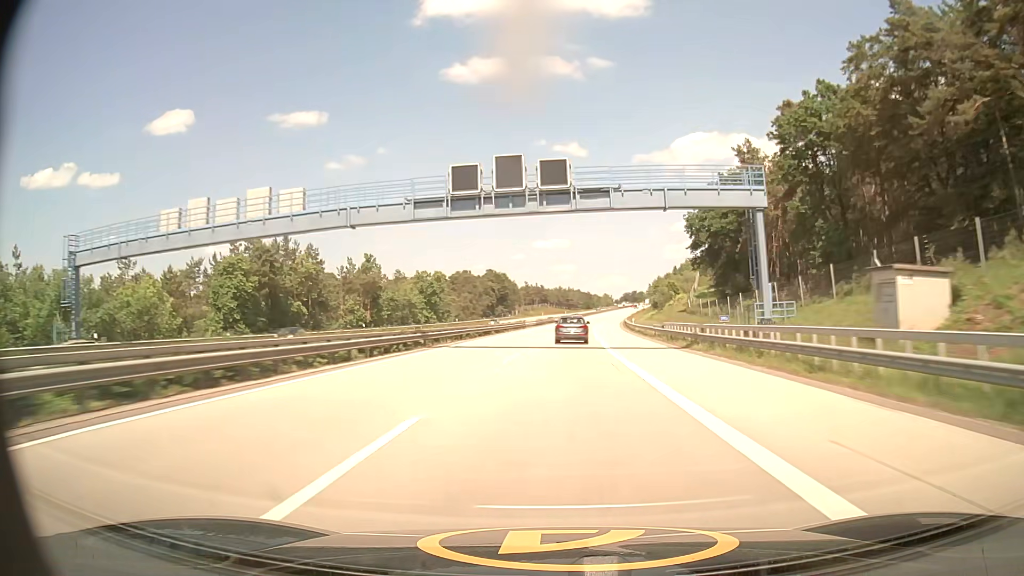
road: motorway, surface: asphalt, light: Day
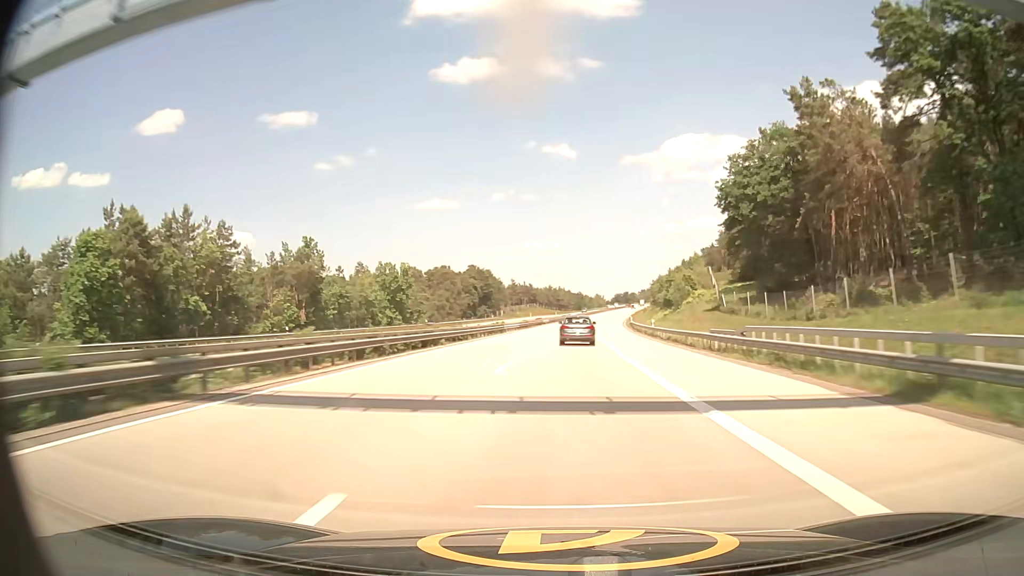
(+0.2, +22.1) m; +1°
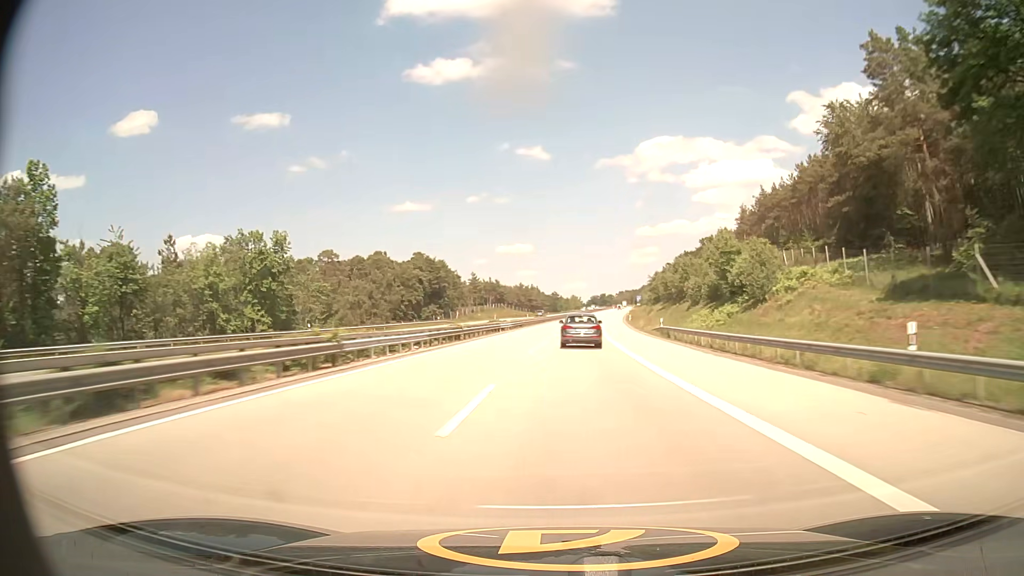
(+0.9, +44.4) m; +2°
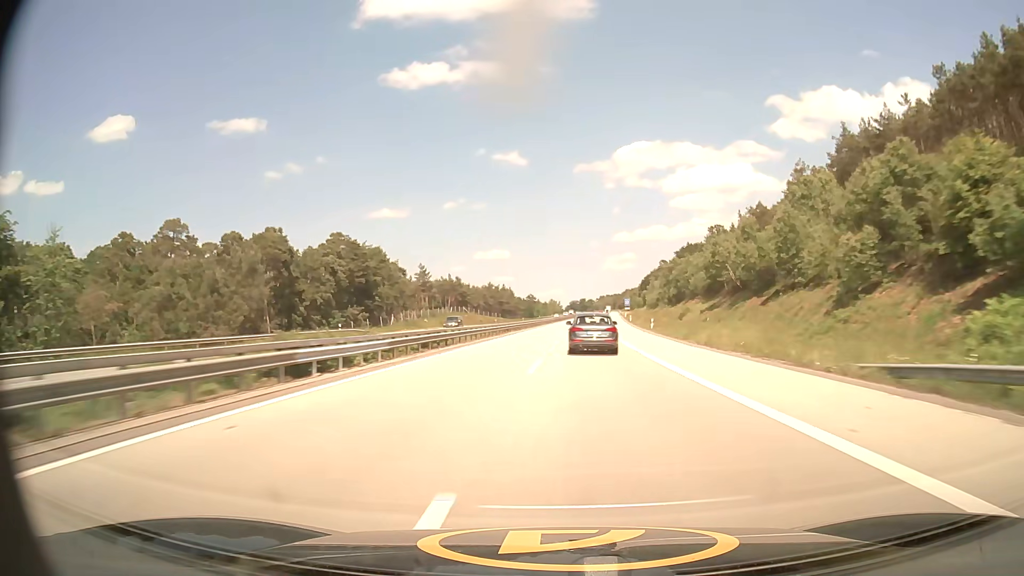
(+0.8, +44.6) m; +2°
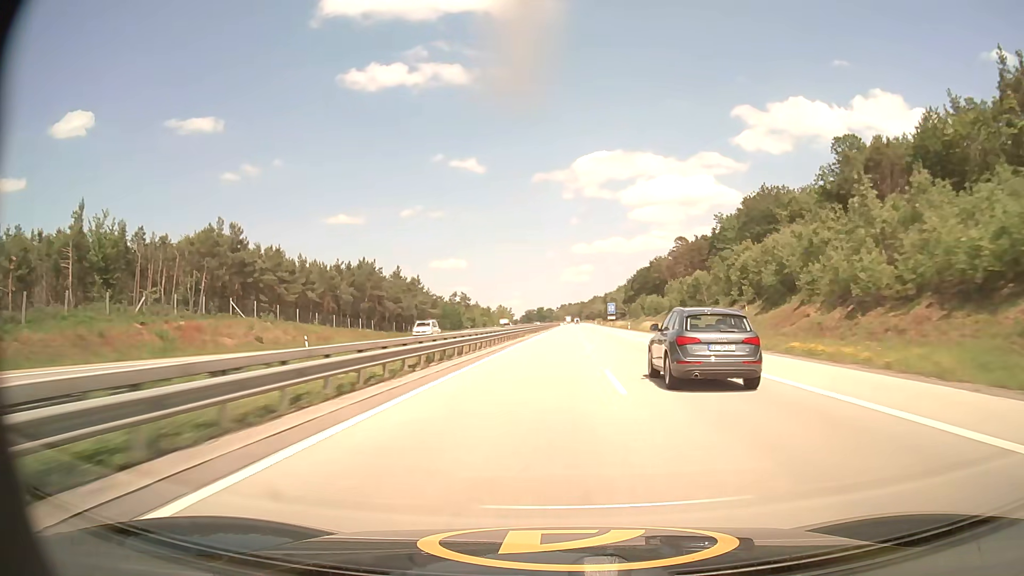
(+4.0, +111.4) m; +4°
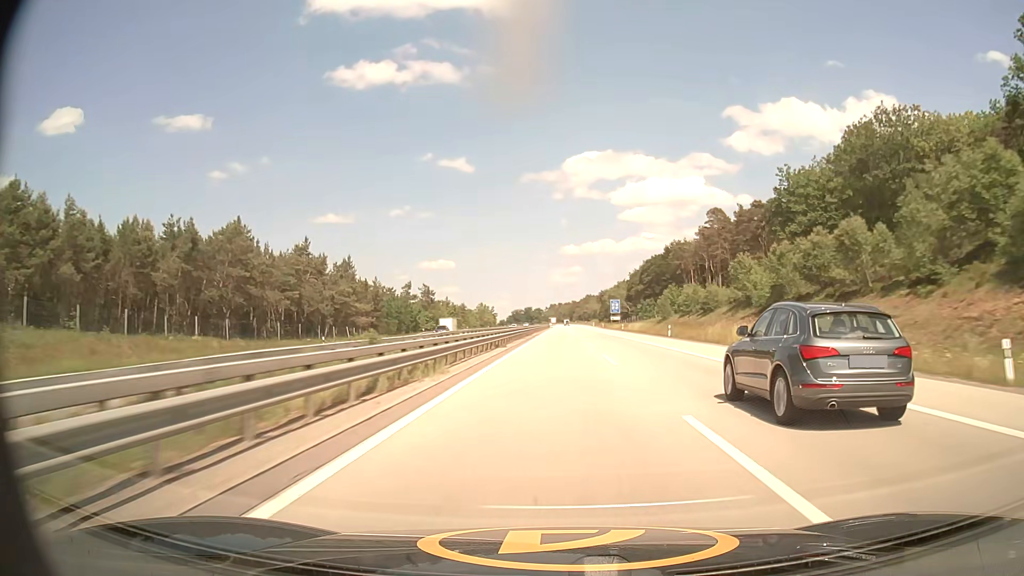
(+0.4, +44.4) m; +1°
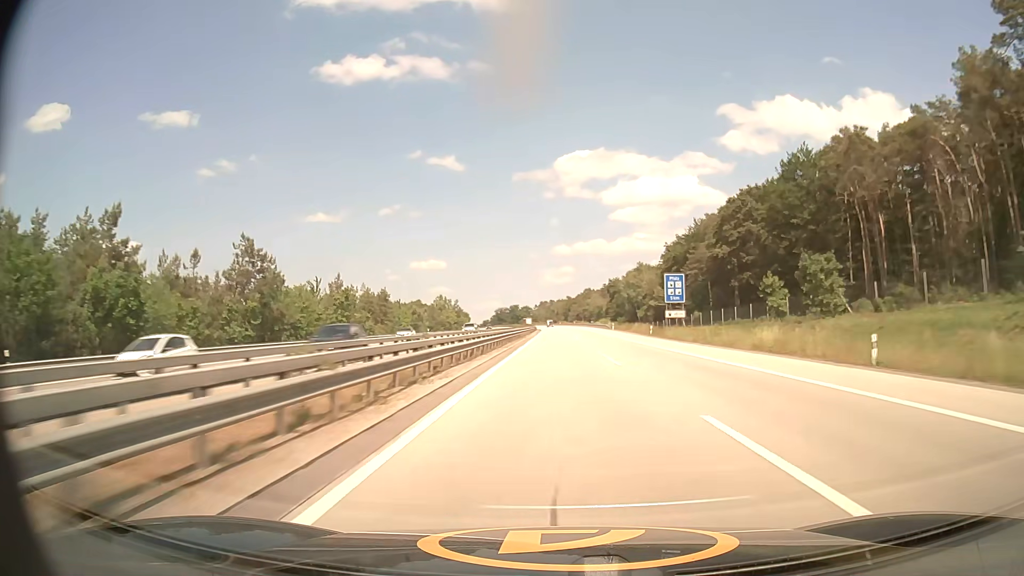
(+0.9, +89.2) m; +1°
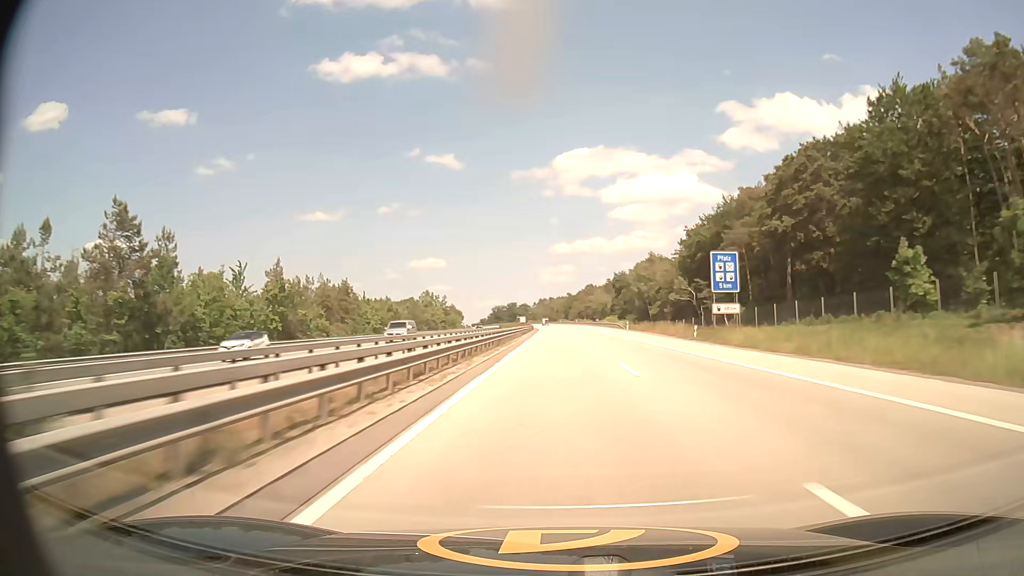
(0.0, +22.5) m; 0°
(0, +10) (0, +20) (0, +30) (0, +40) (0, +50) (0, +60) (0, +70) (0, +80) (0, +90) (0, +100) m
